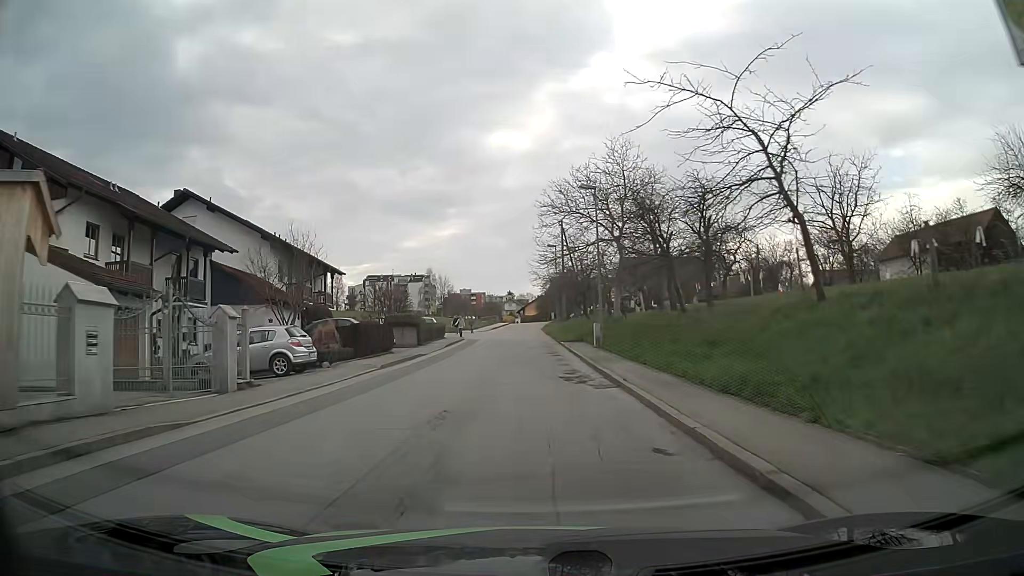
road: unclassified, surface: asphalt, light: Day
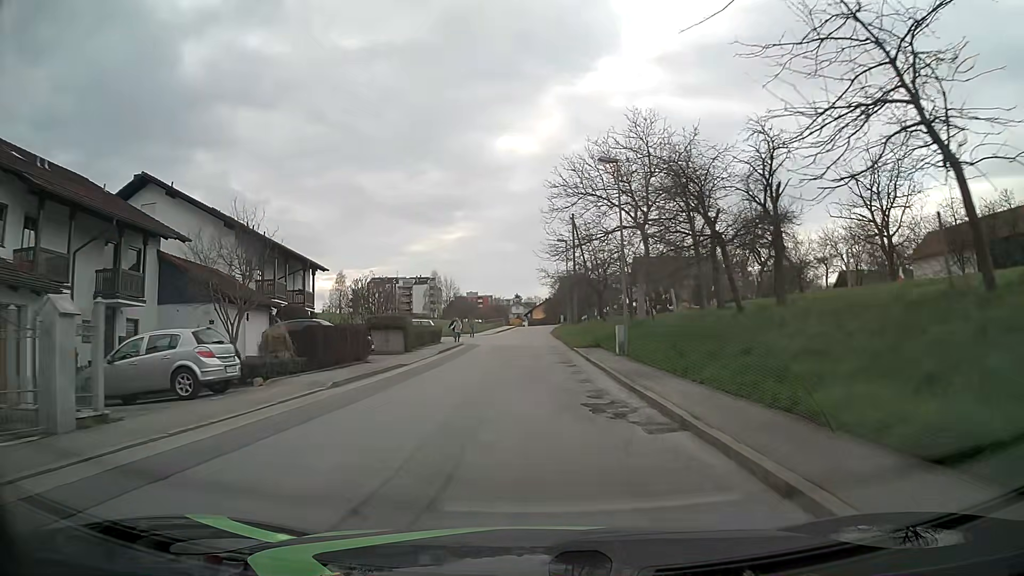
(0.0, +6.0) m; 0°
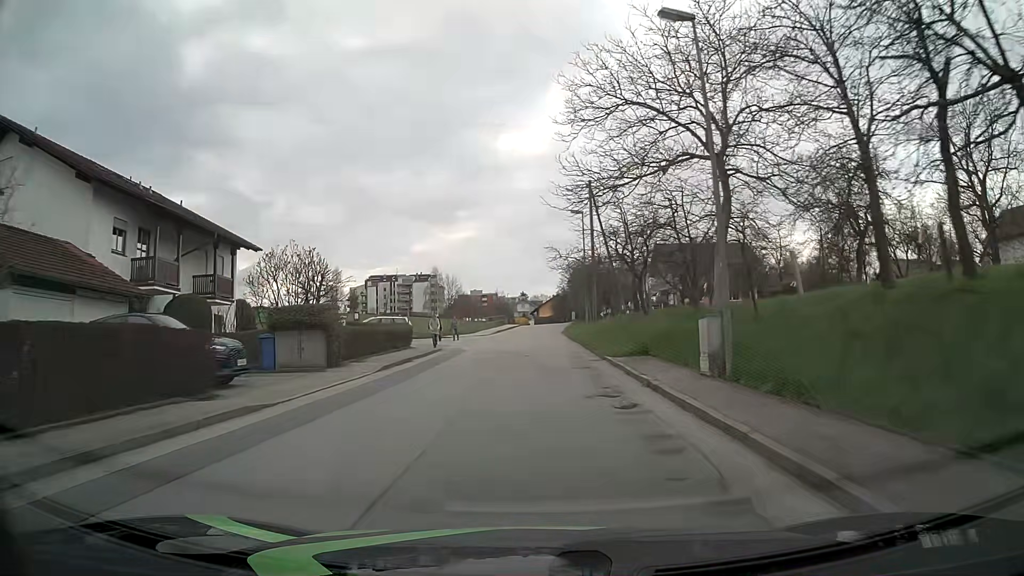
(-0.1, +13.0) m; -1°
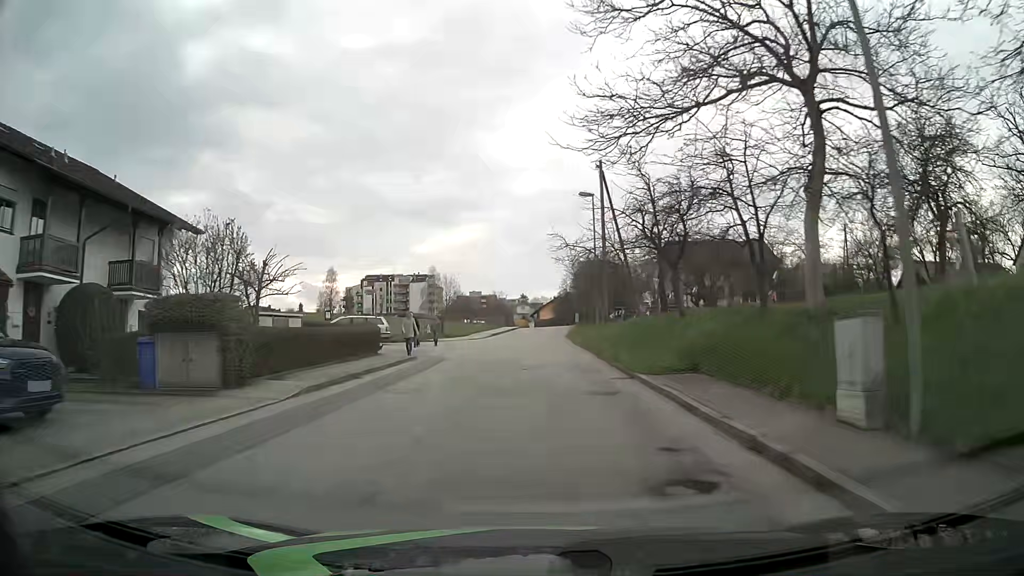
(0.0, +6.8) m; -1°
